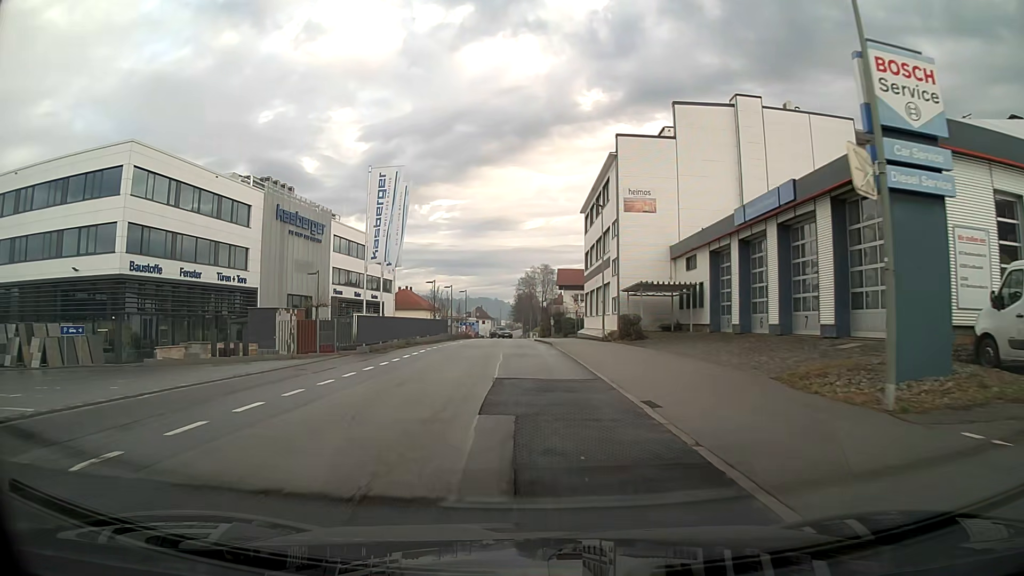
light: Day
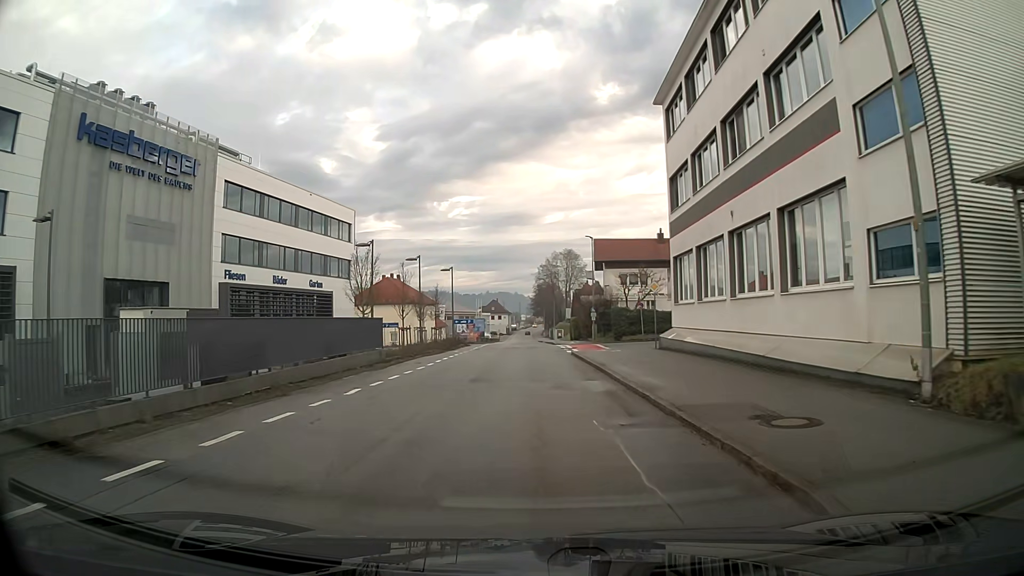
(-0.5, +31.9) m; -1°
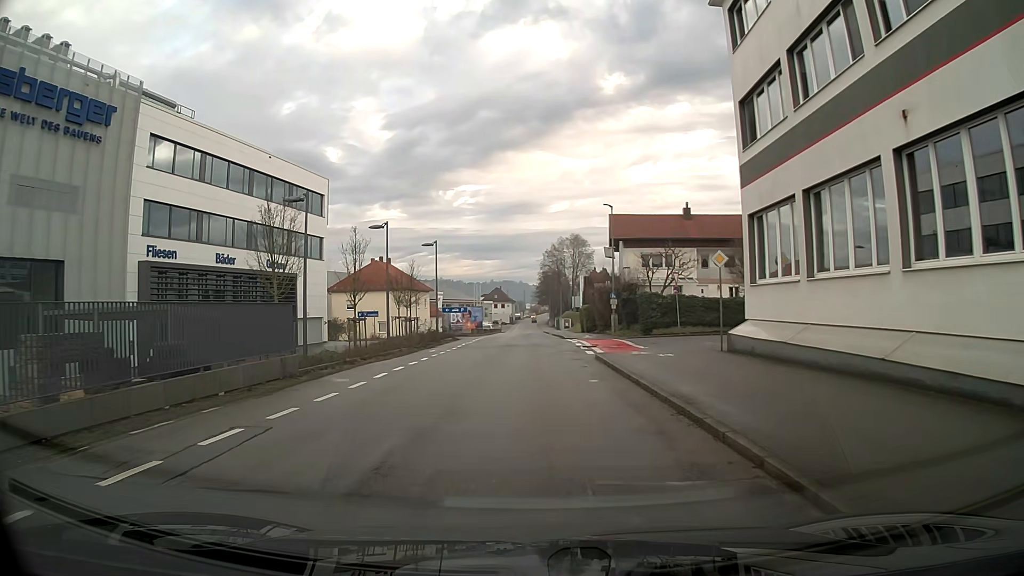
(0.0, +10.3) m; 0°
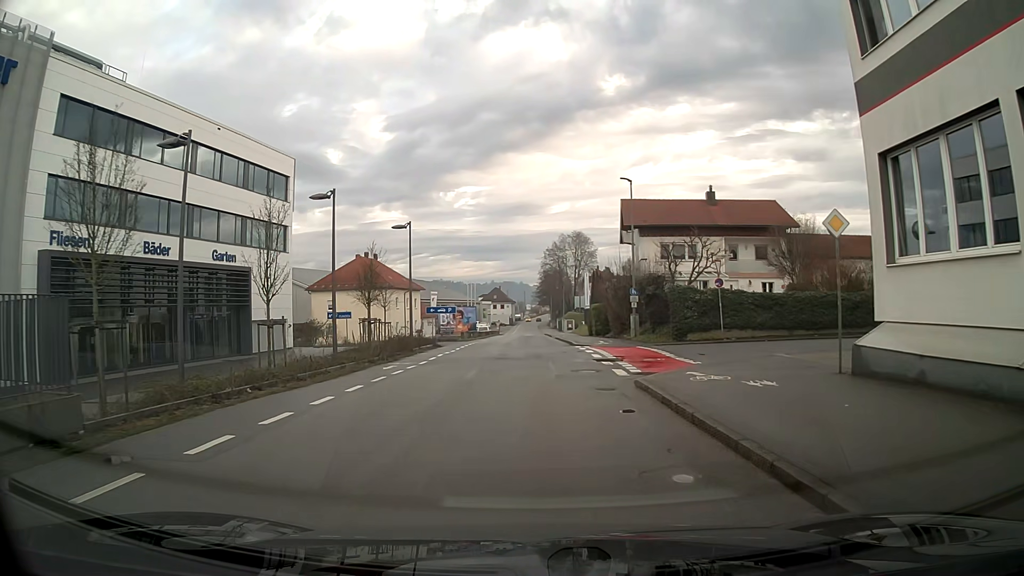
(0.0, +8.4) m; 0°
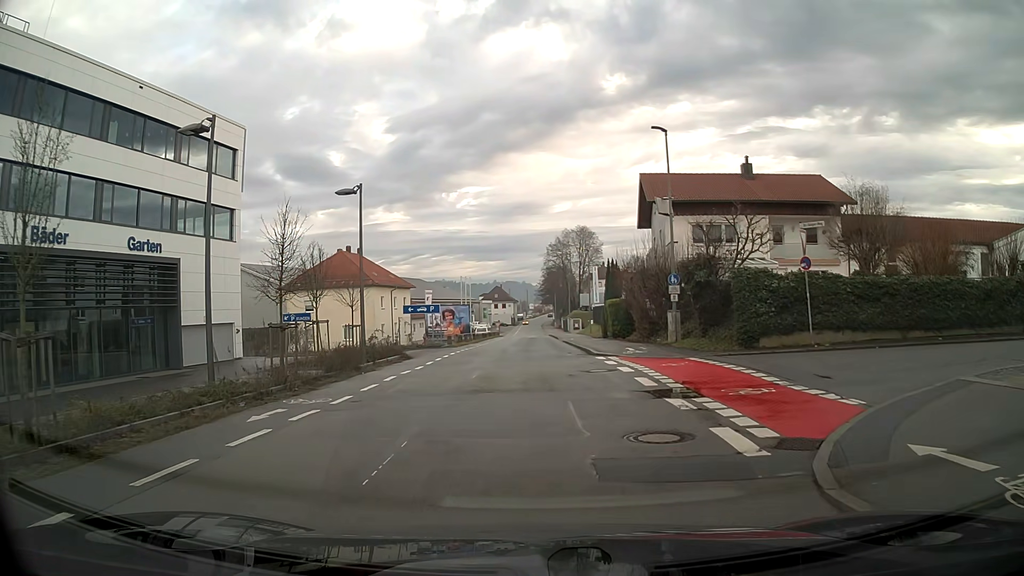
(0.0, +9.1) m; 0°
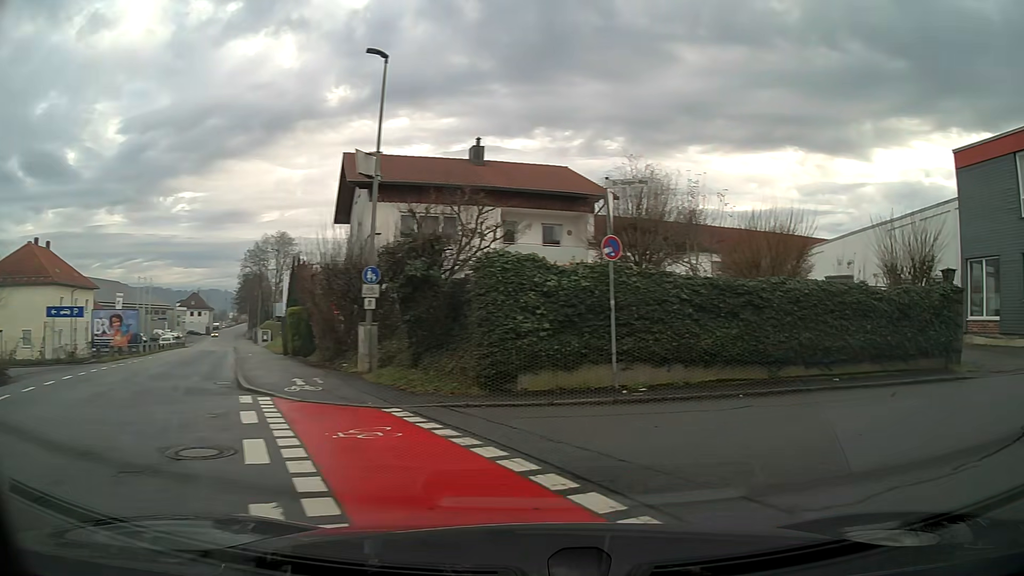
(+1.5, +8.8) m; +30°
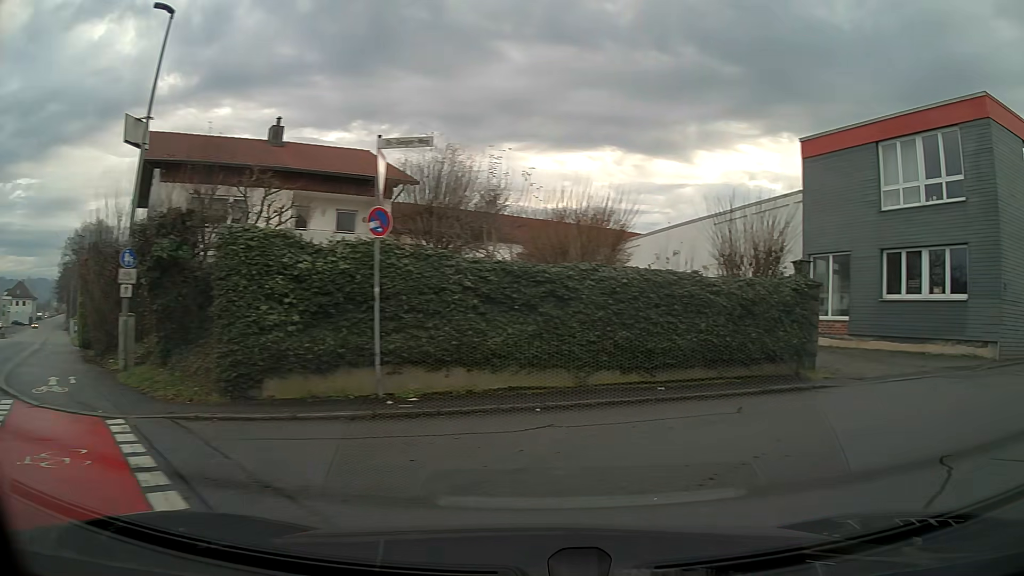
(+0.3, +2.3) m; +17°
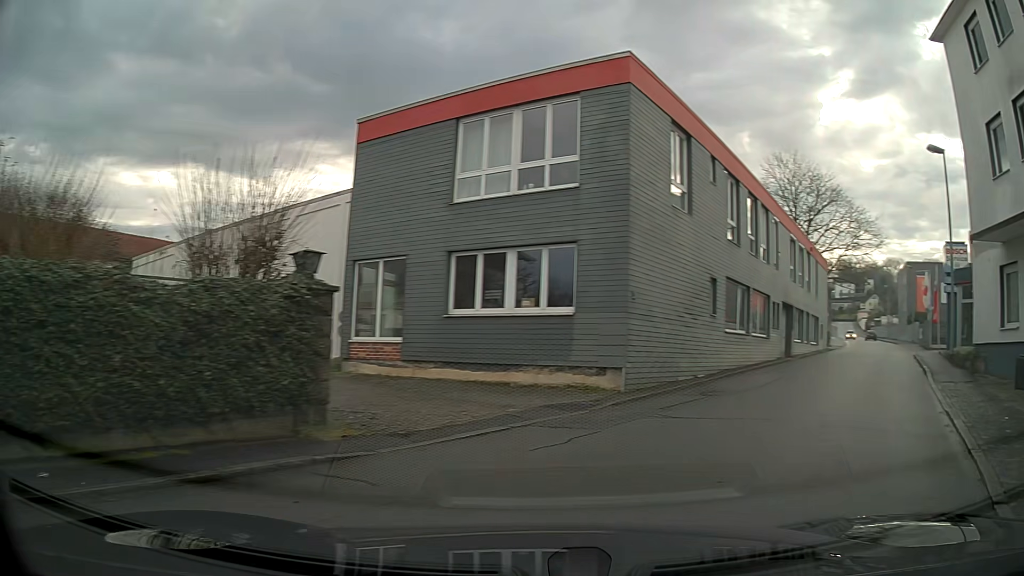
(+1.7, +4.6) m; +38°
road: residential
(+3, +9) (+7, +19) (+11, +28) (+16, +37) (+20, +46) (+24, +55) (+27, +64) (+30, +74) (+34, +83) (+37, +93) m
